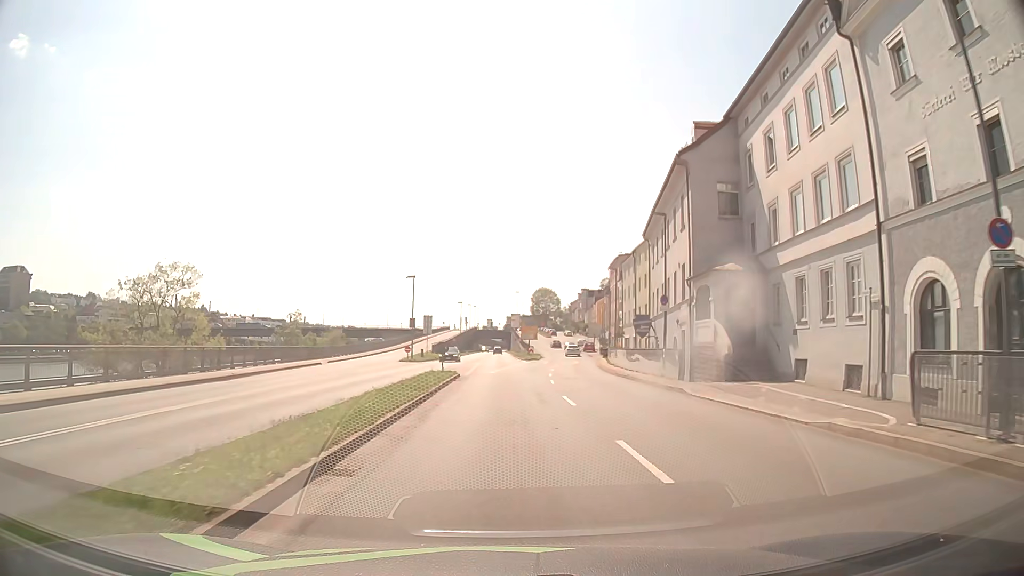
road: primary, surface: asphalt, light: Day
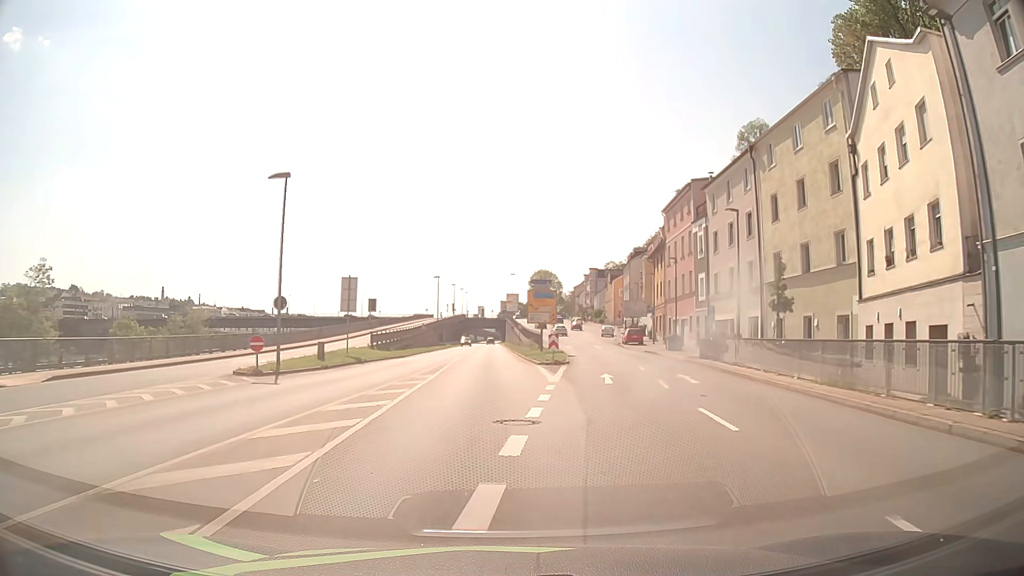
(-0.1, +37.3) m; +1°
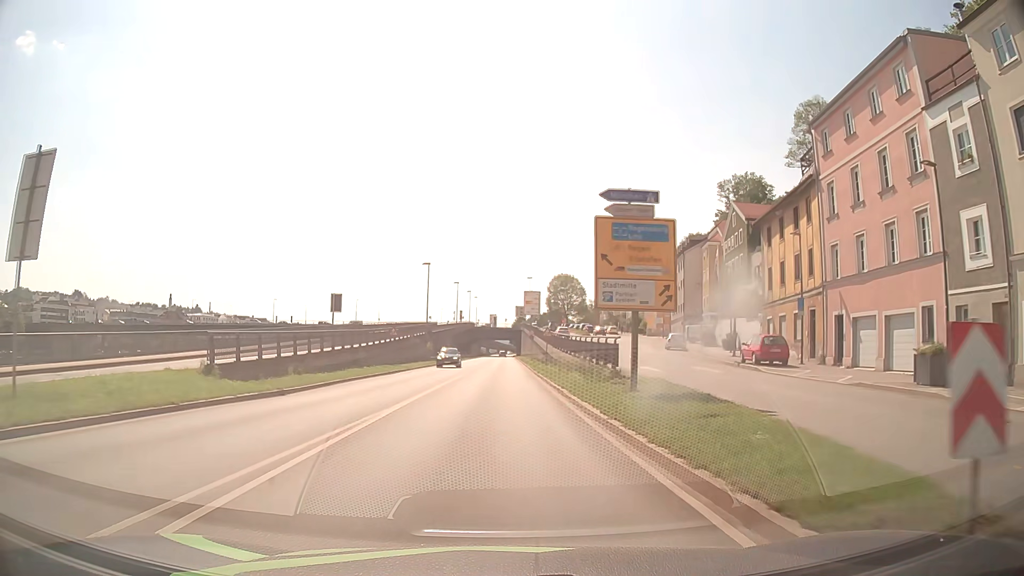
(-0.4, +29.8) m; -2°
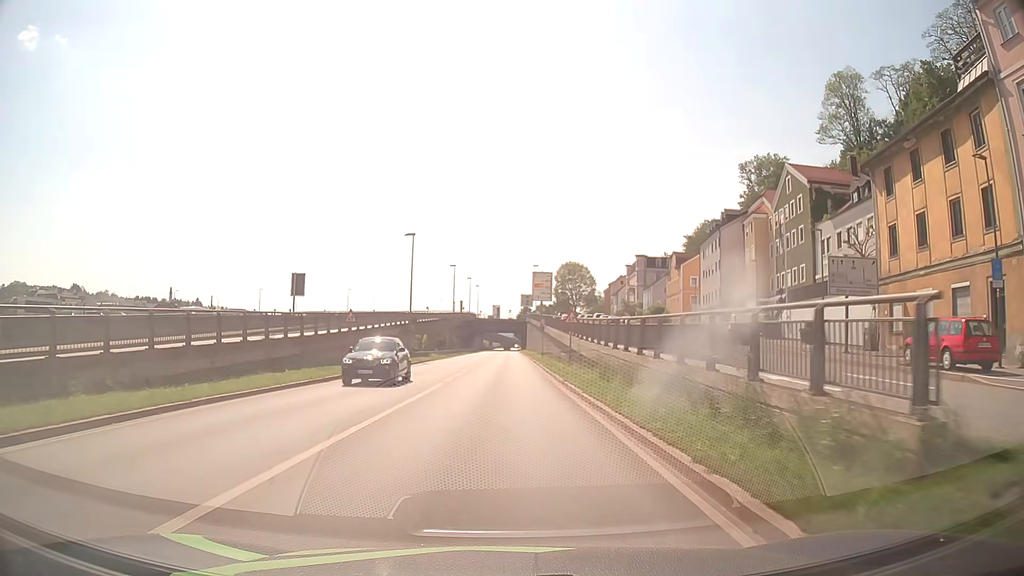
(0.0, +15.2) m; 0°
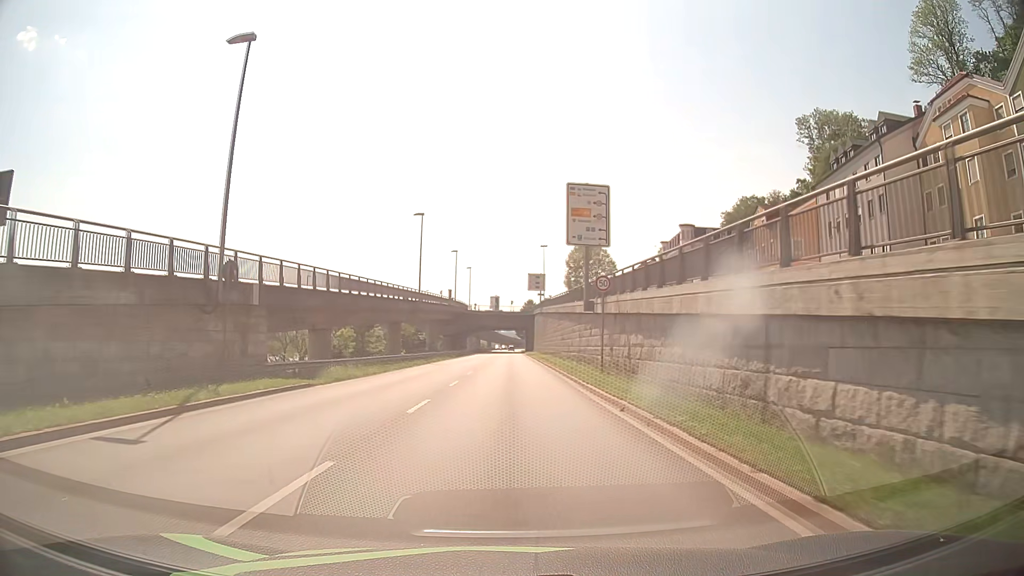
(0.0, +38.8) m; 0°
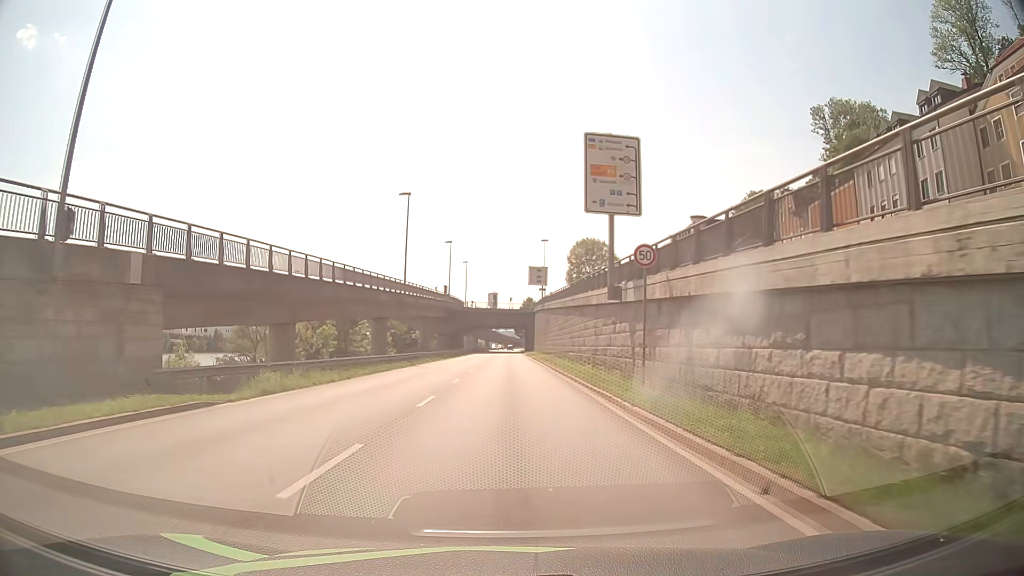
(0.0, +7.8) m; 0°
(0, +10) (0, +20) (0, +30) (0, +40) (0, +50) (0, +60) (0, +70) (0, +80) (0, +90) (+1, +100) m
